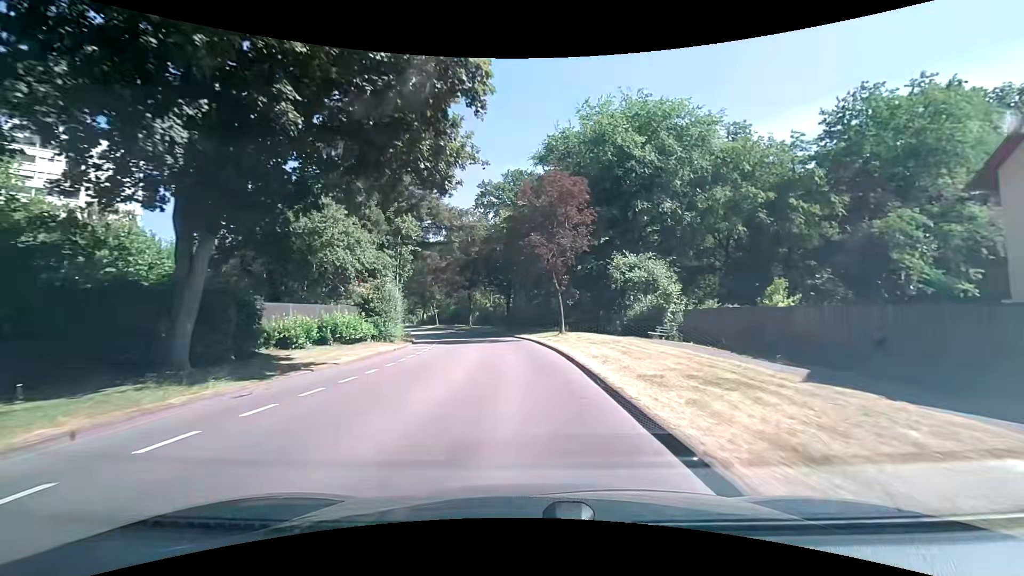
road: tertiary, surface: asphalt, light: Day
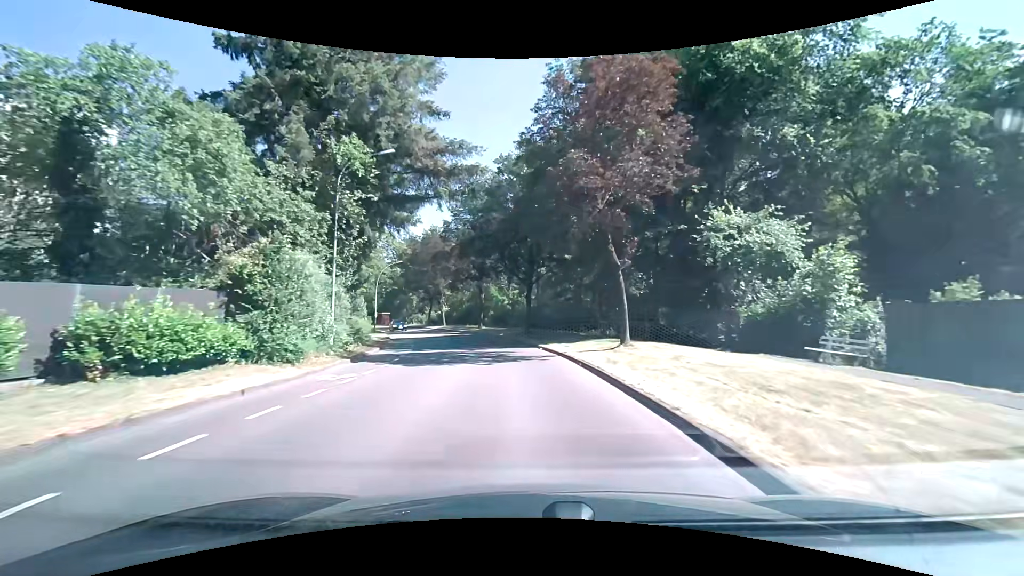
(-0.2, +15.0) m; -2°
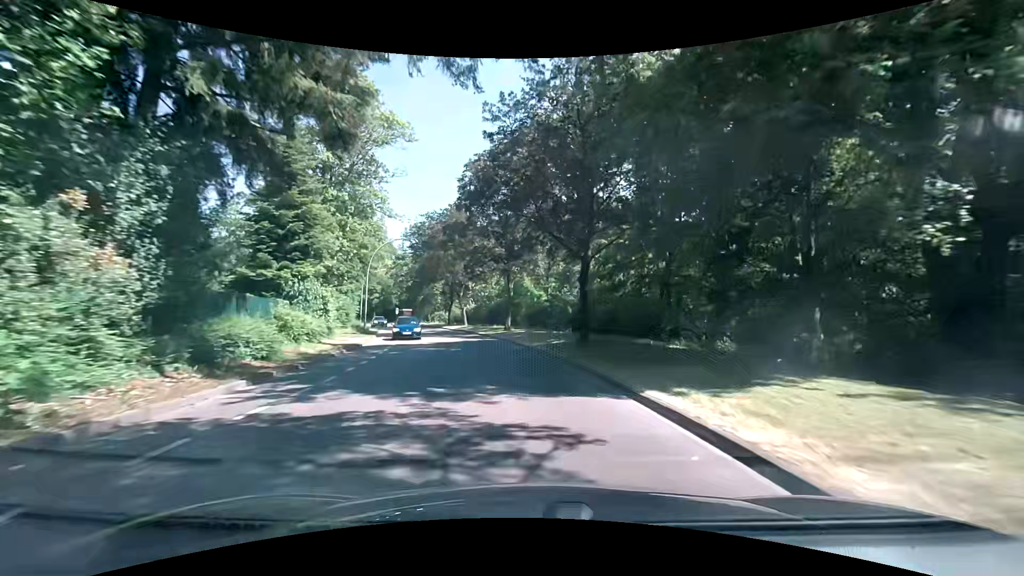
(-0.6, +15.1) m; -4°
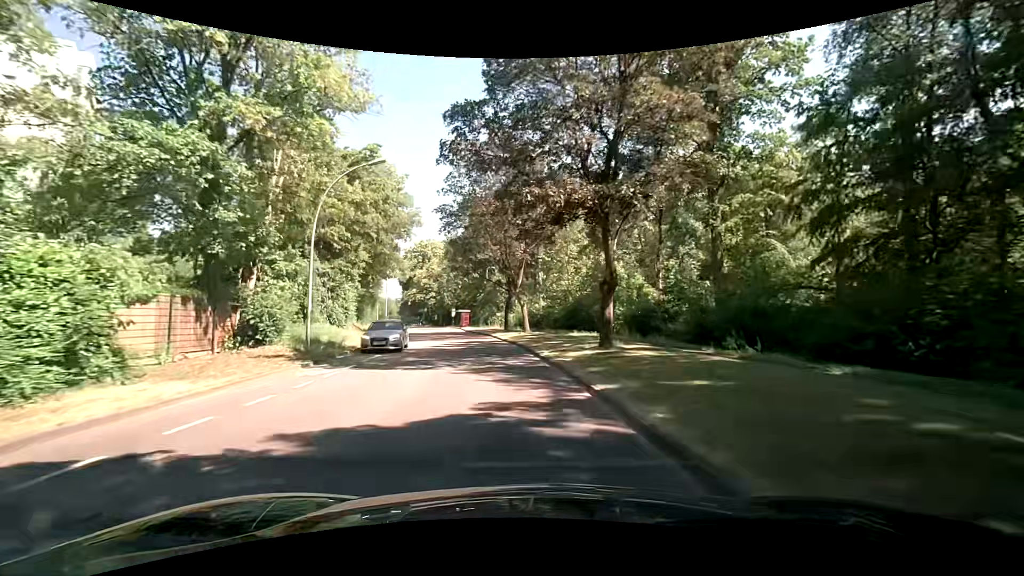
(-1.2, +21.6) m; -9°
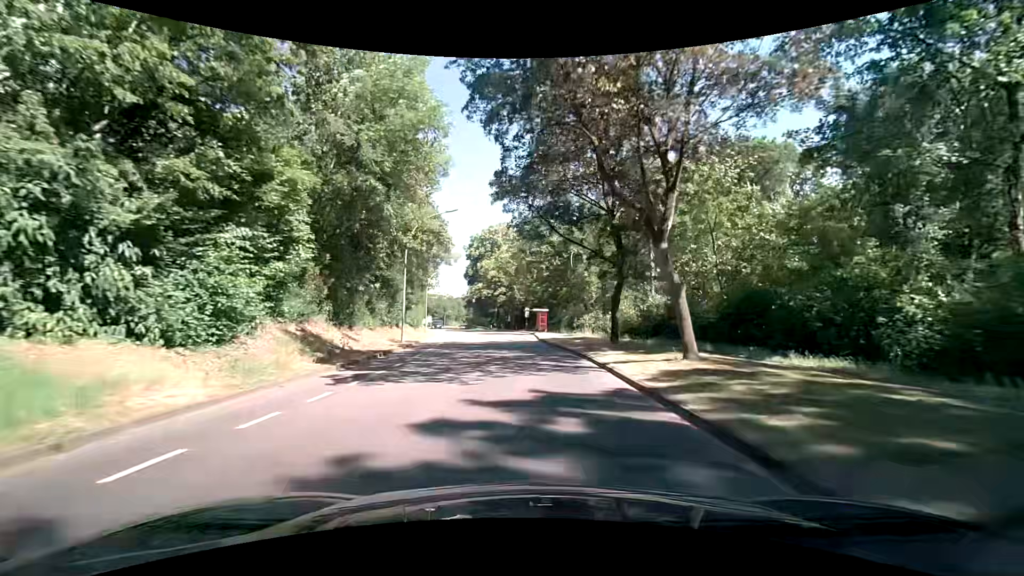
(-1.6, +21.2) m; -9°
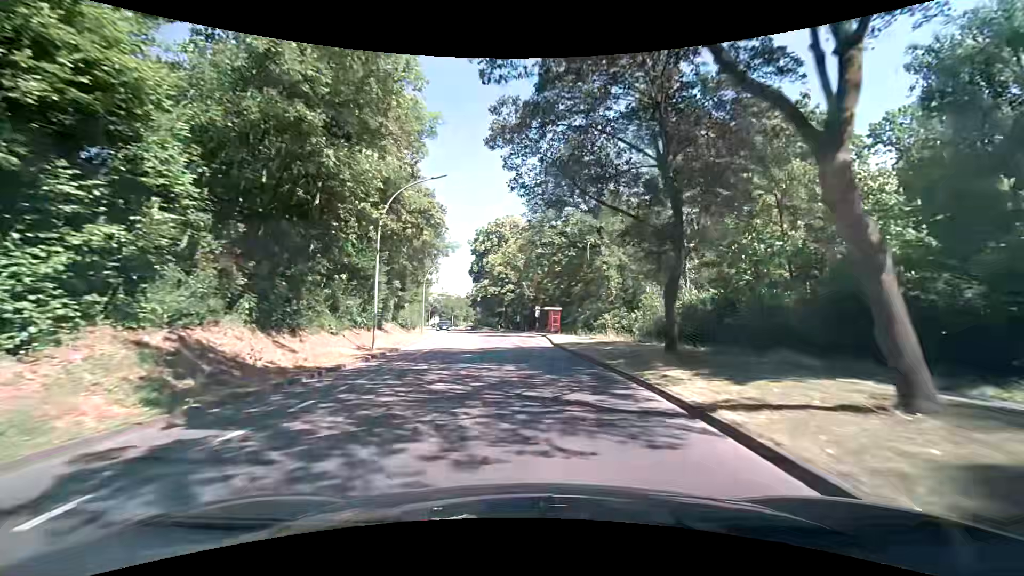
(0.0, +7.4) m; 0°
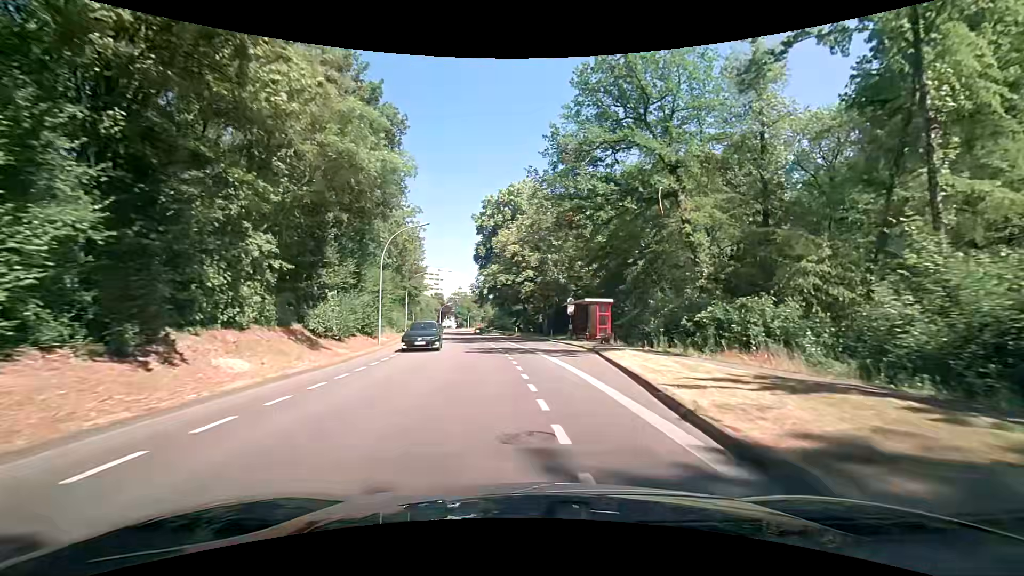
(-0.6, +21.7) m; -2°
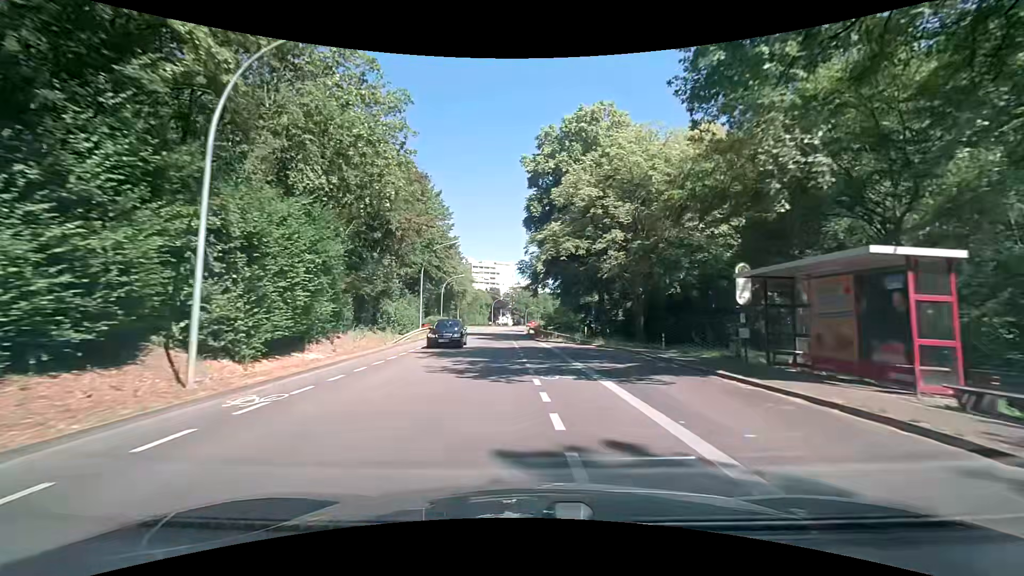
(-1.7, +22.1) m; -8°
(0, +10) (0, +20) (-1, +30) (-2, +40) (-2, +50) (-3, +60) (-4, +70) (-4, +80) (-4, +90) (-3, +100) m
